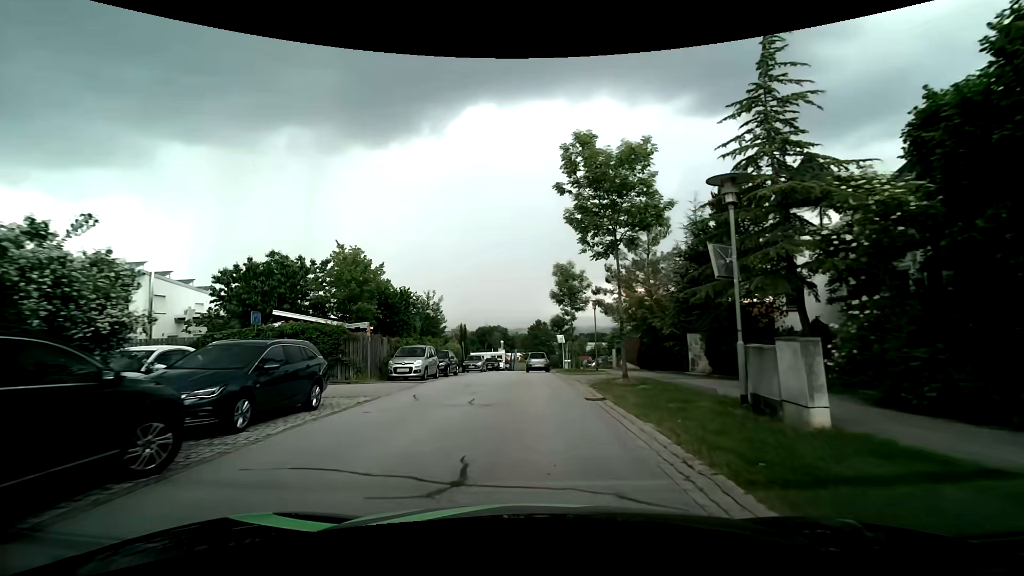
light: Day
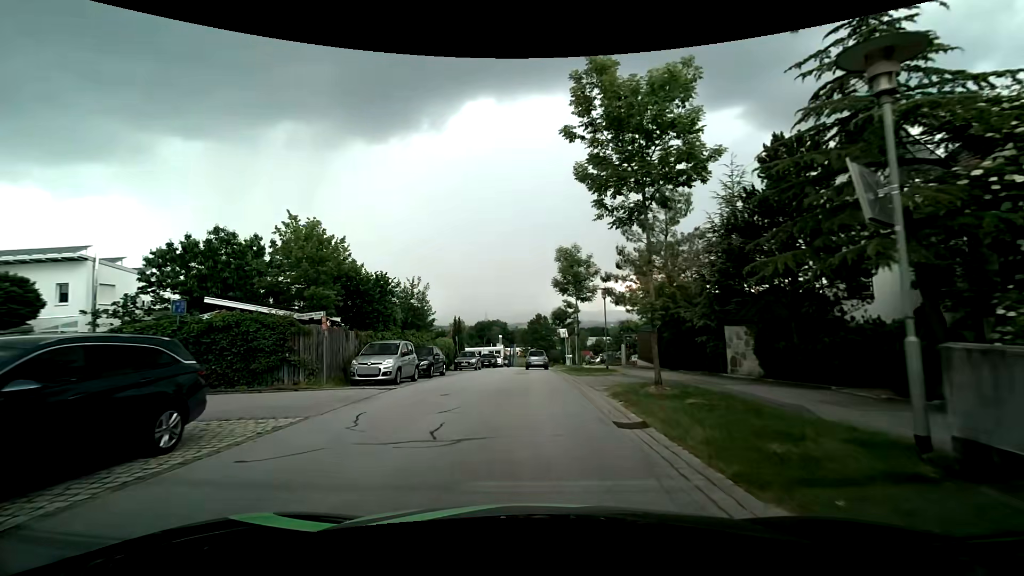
(0.0, +4.3) m; 0°
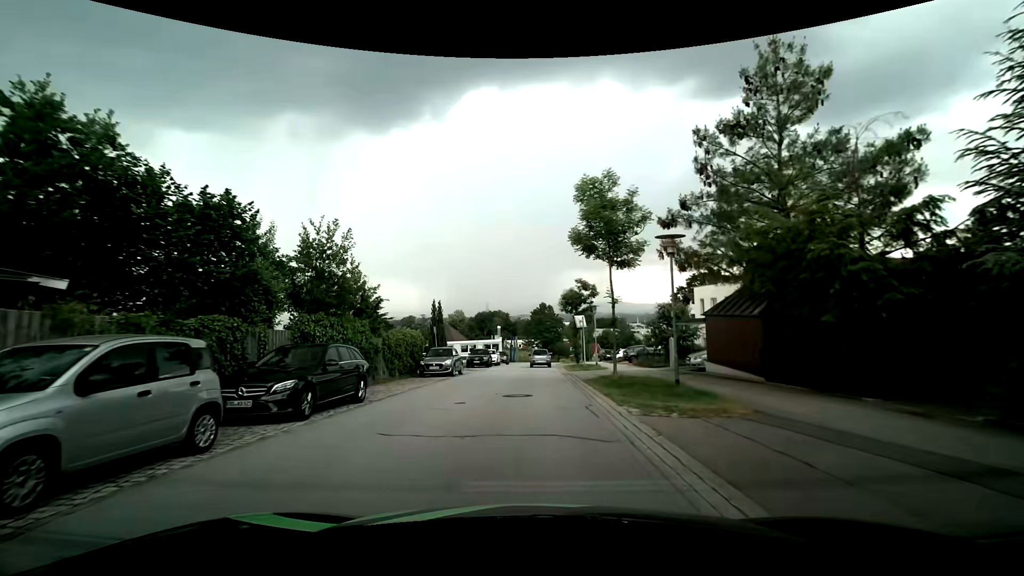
(-0.1, +12.6) m; -1°
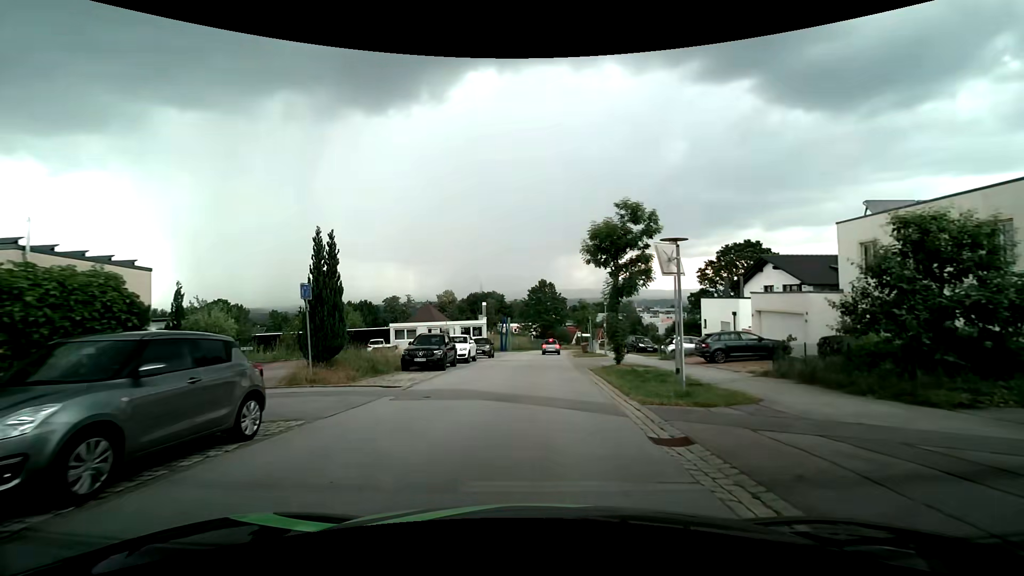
(+0.2, +20.7) m; 0°
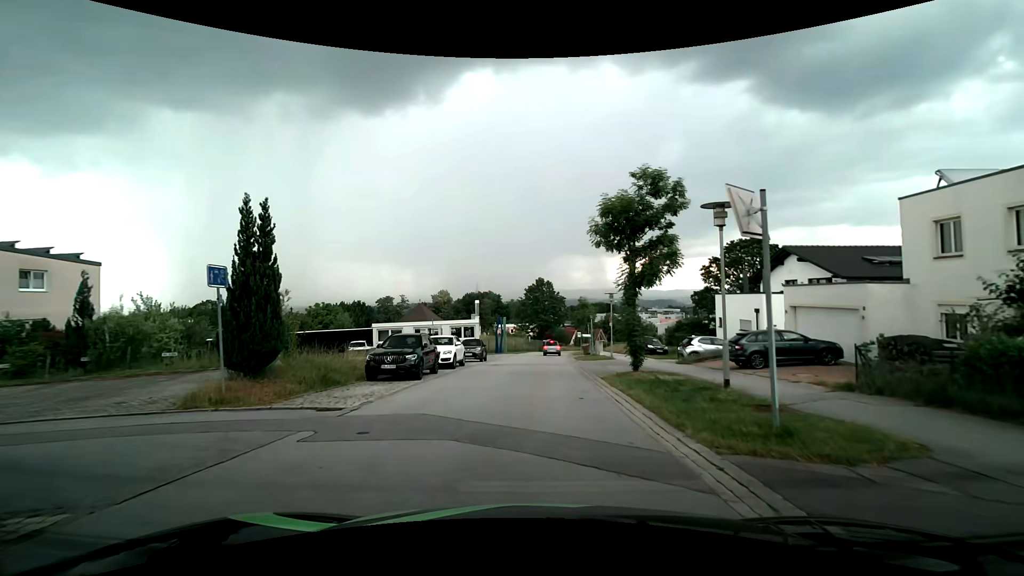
(+0.1, +4.3) m; +1°
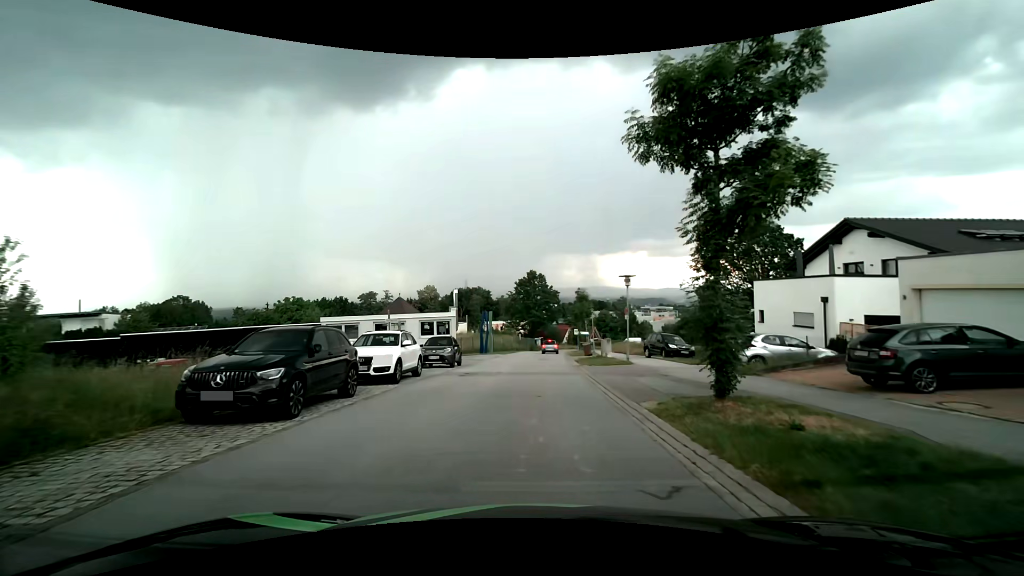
(0.0, +8.7) m; +1°
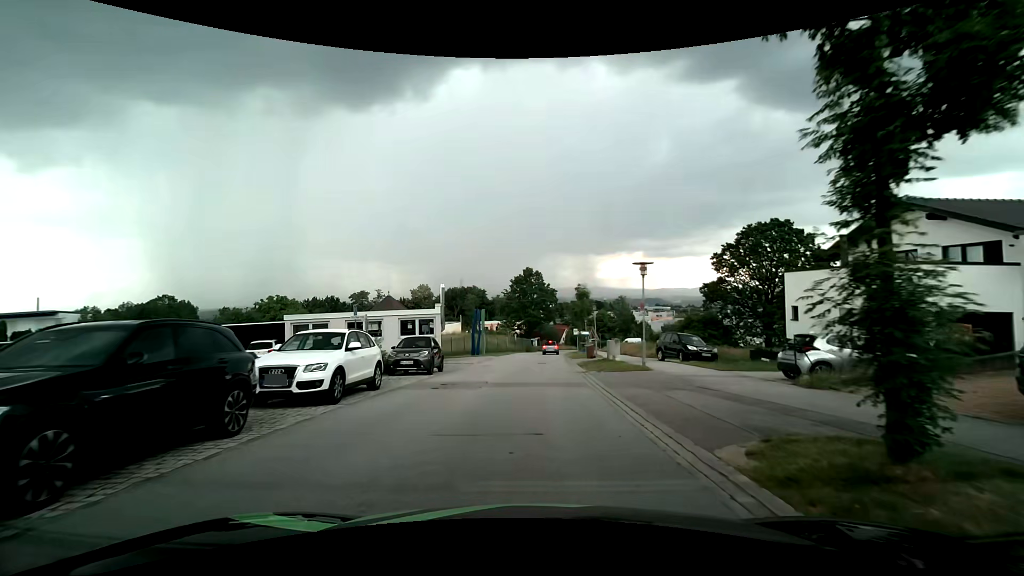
(0.0, +4.5) m; +1°
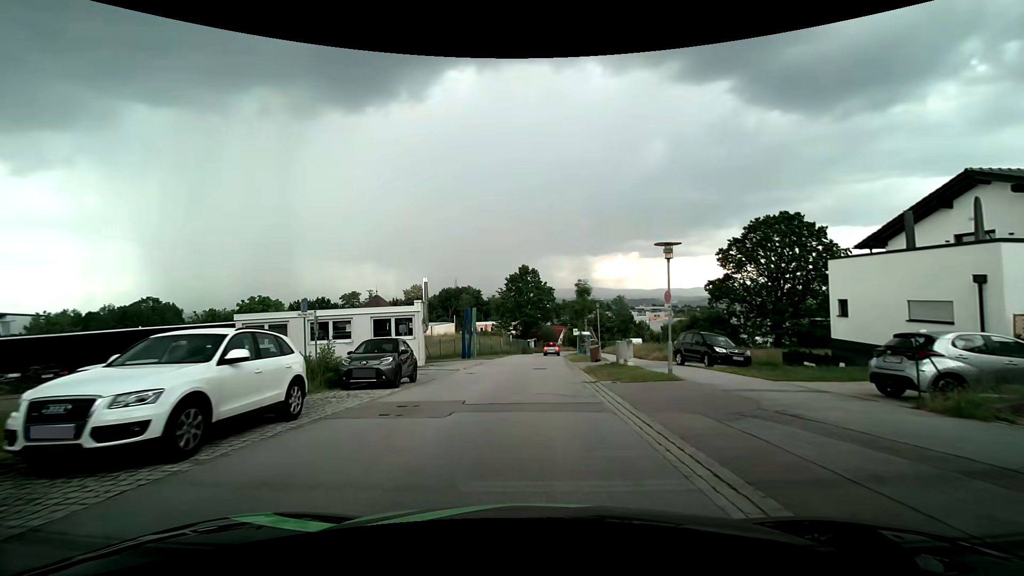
(0.0, +4.5) m; 0°
(0, +10) (0, +20) (0, +30) (+1, +40) (+1, +50) (+2, +60) (+3, +70) (+4, +80) (+6, +90) (+7, +100) m
